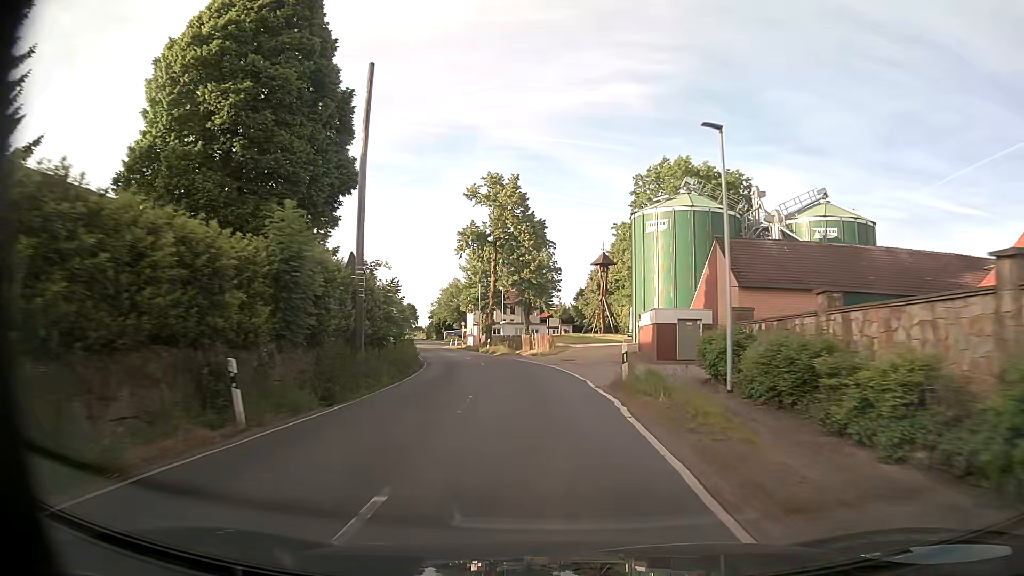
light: Day
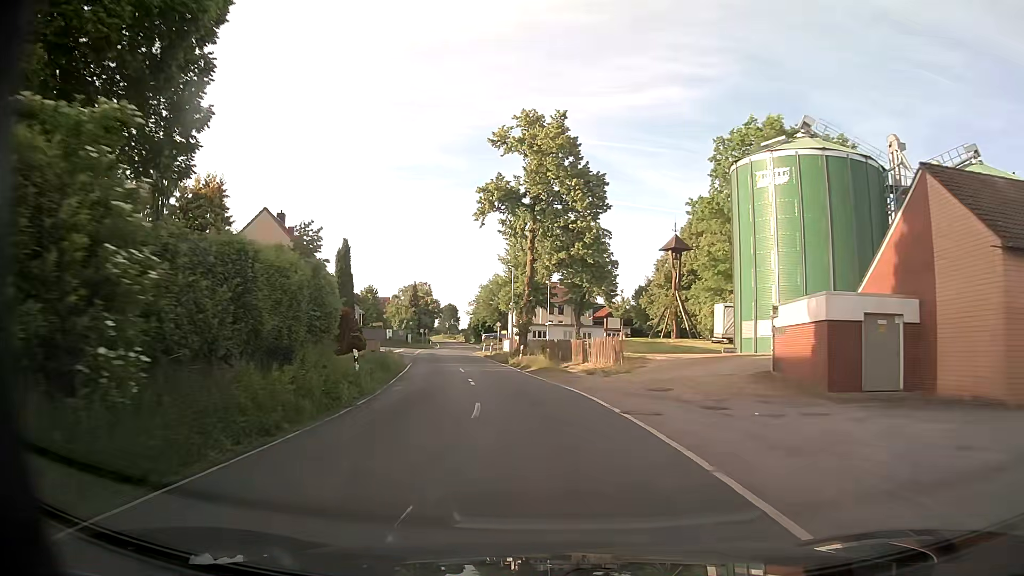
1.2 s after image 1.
(-0.5, +17.9) m; -4°
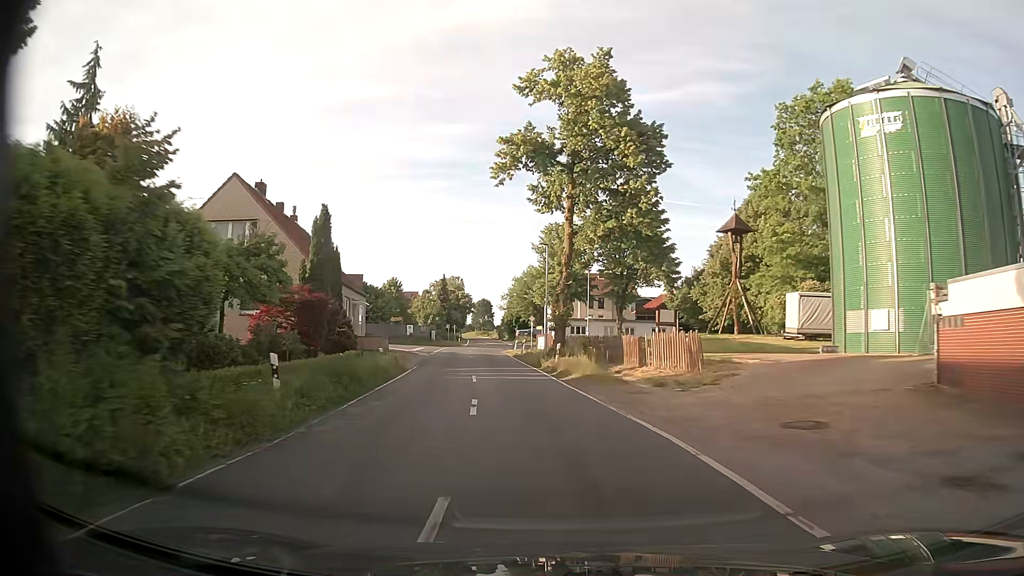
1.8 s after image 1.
(-0.2, +8.9) m; -3°
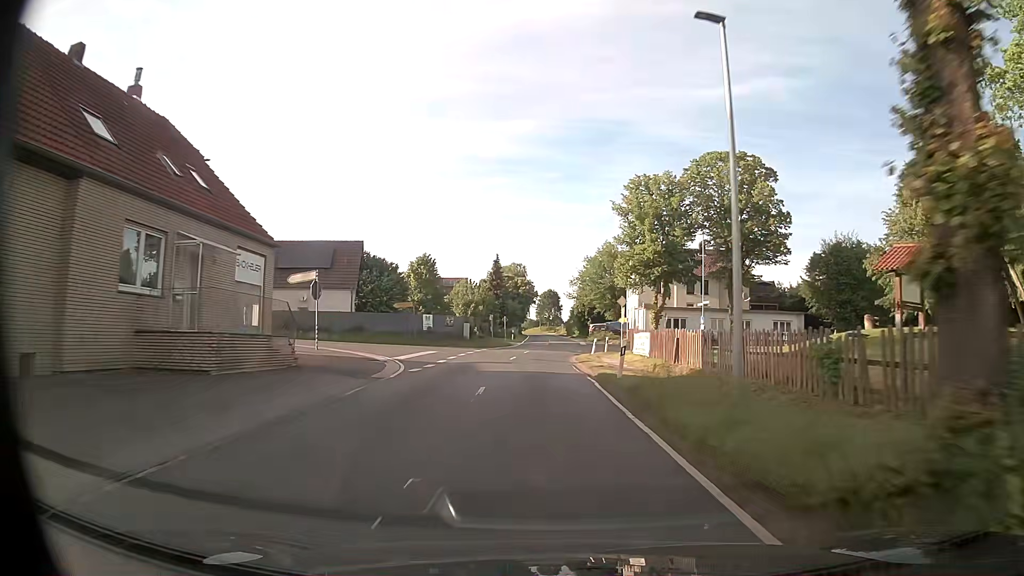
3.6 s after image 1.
(-1.9, +26.5) m; -7°
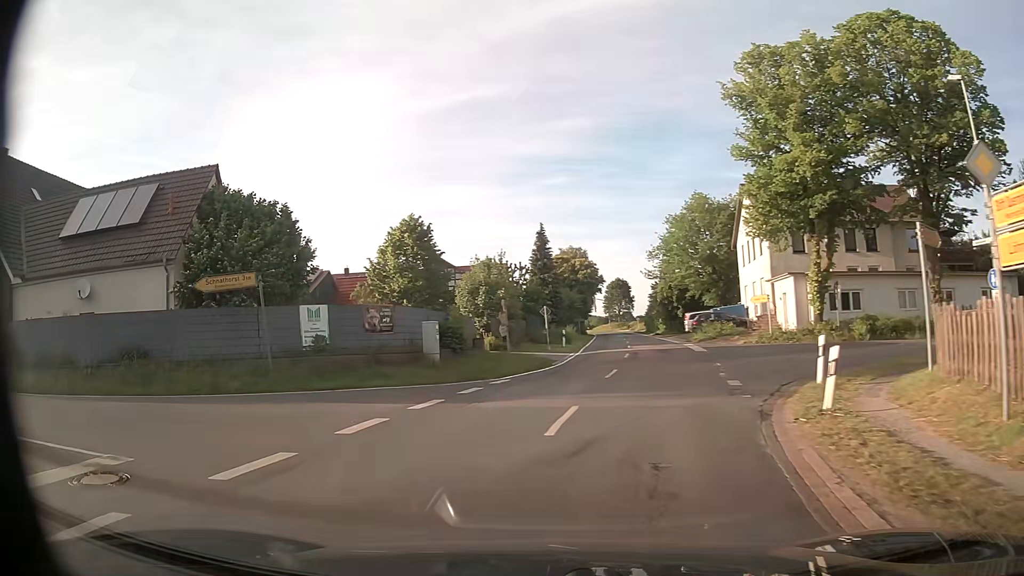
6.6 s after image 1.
(0.0, +29.5) m; -4°
